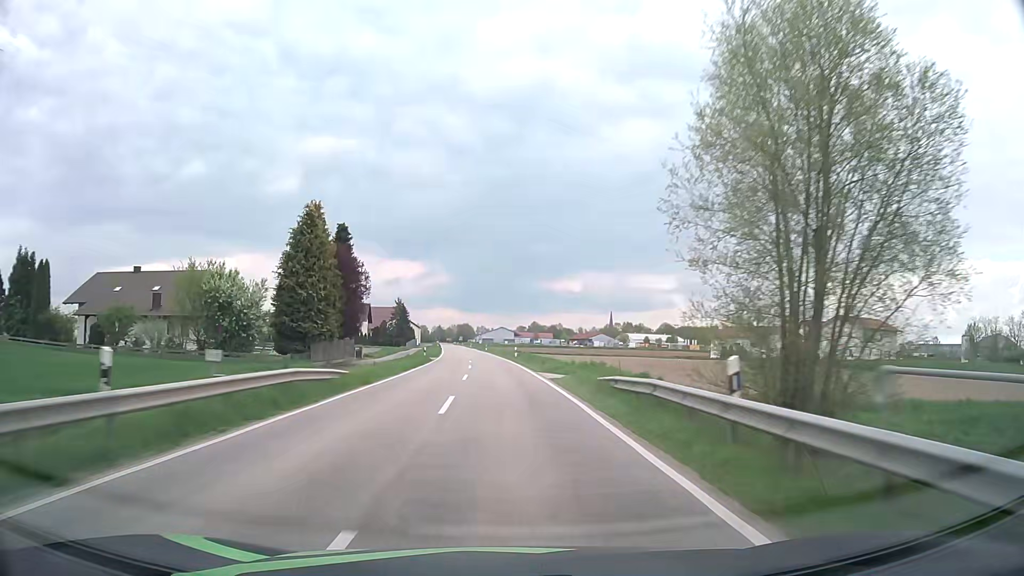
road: tertiary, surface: asphalt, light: Day
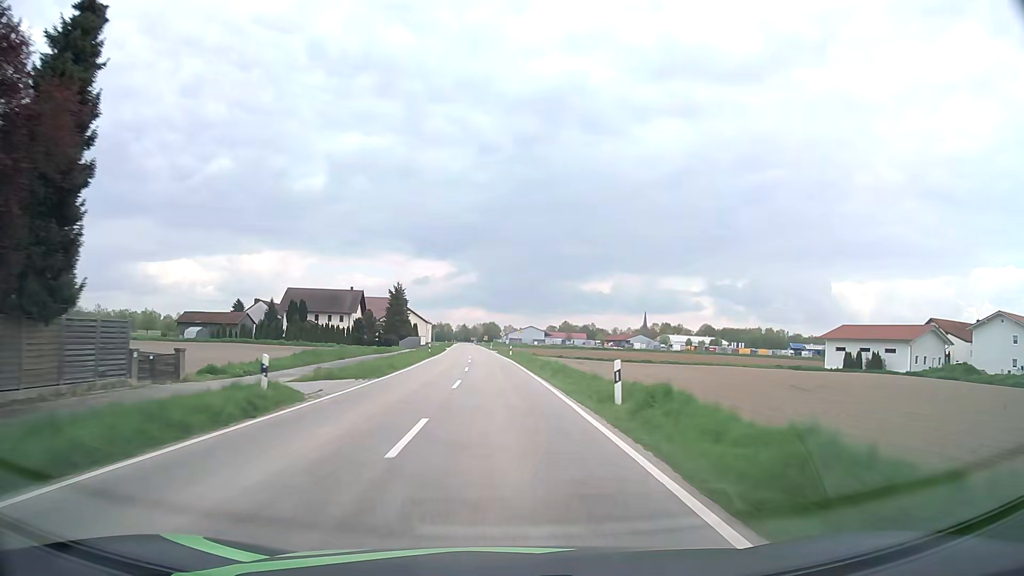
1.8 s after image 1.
(-0.8, +41.3) m; -2°
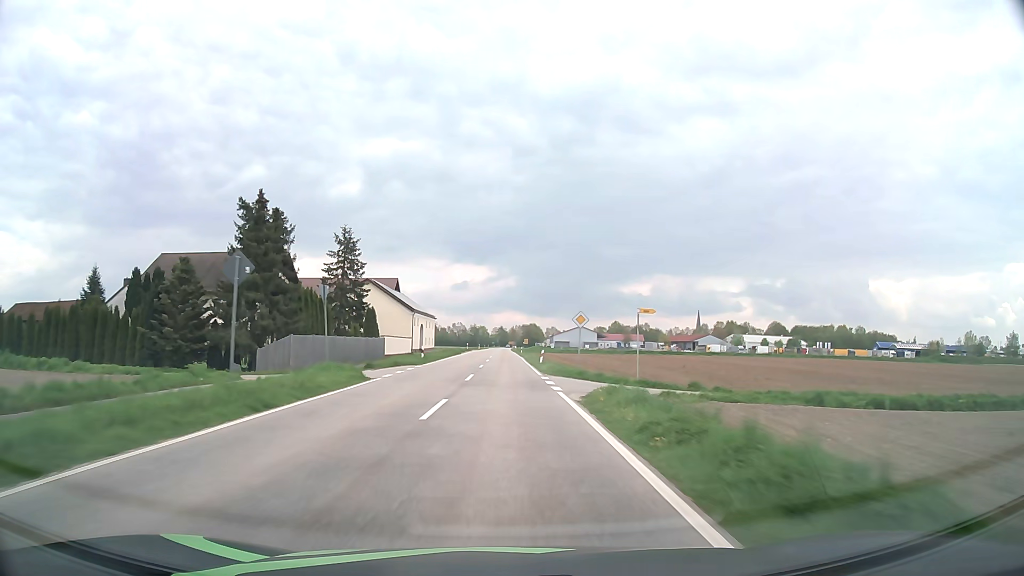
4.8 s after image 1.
(-2.1, +69.1) m; -3°
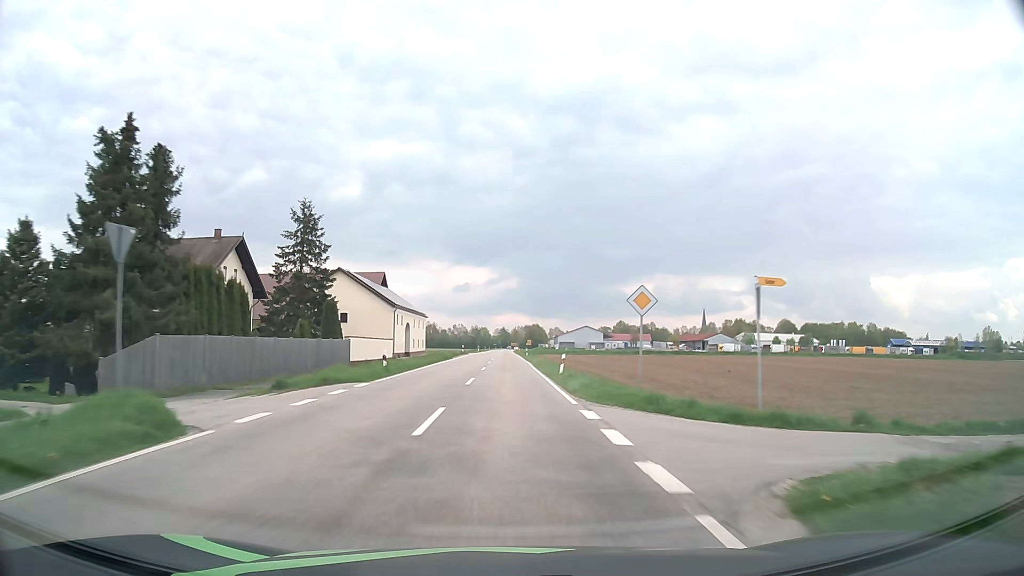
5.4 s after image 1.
(-0.1, +13.9) m; 0°
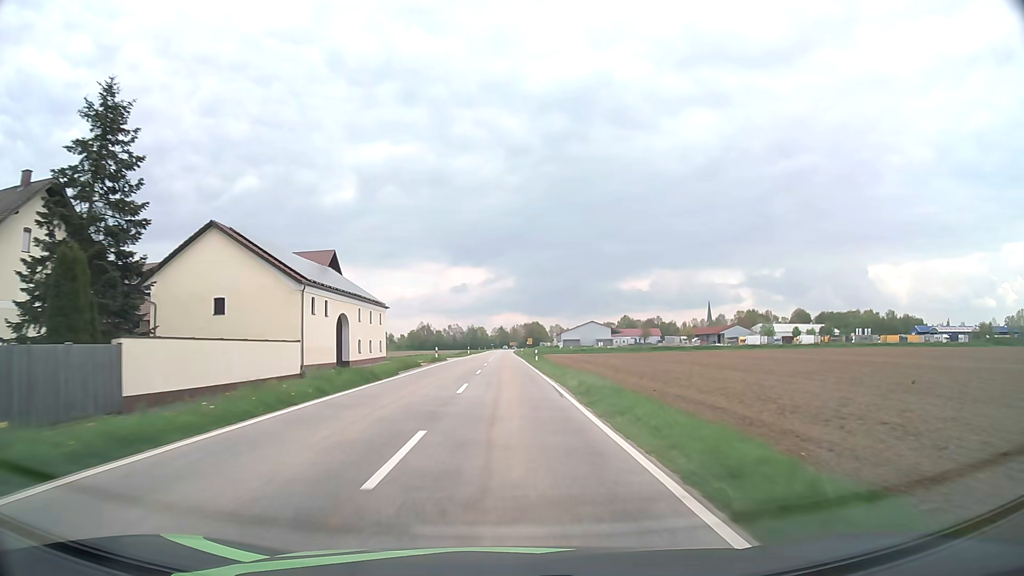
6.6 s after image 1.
(0.0, +27.8) m; 0°
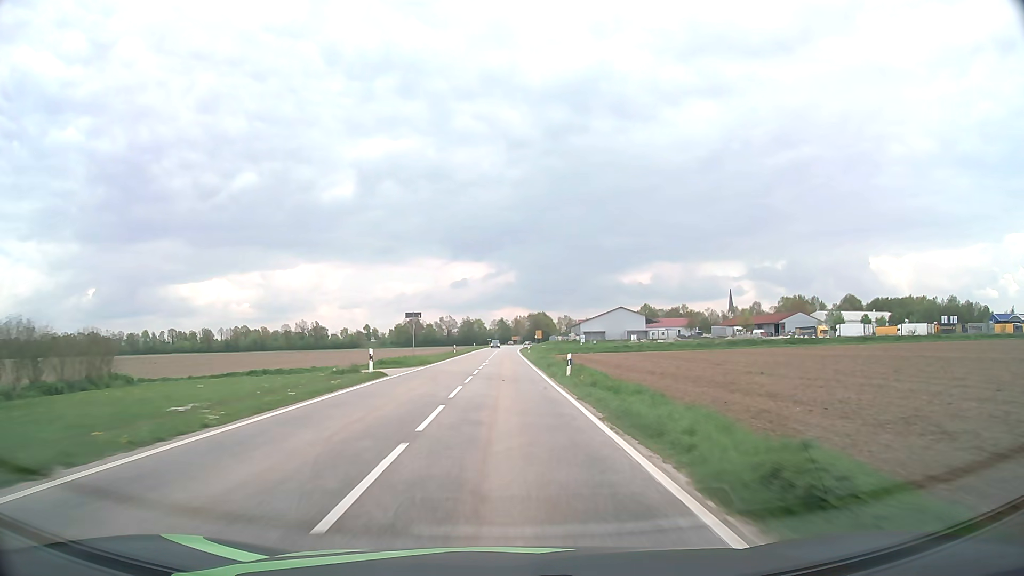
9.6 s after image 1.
(-0.1, +68.4) m; 0°
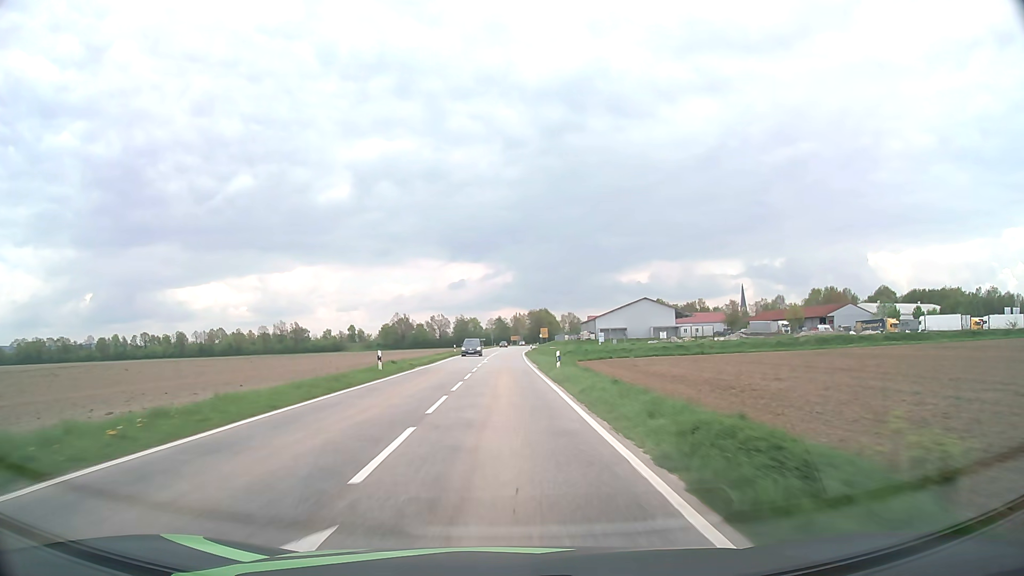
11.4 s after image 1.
(-0.2, +40.1) m; 0°
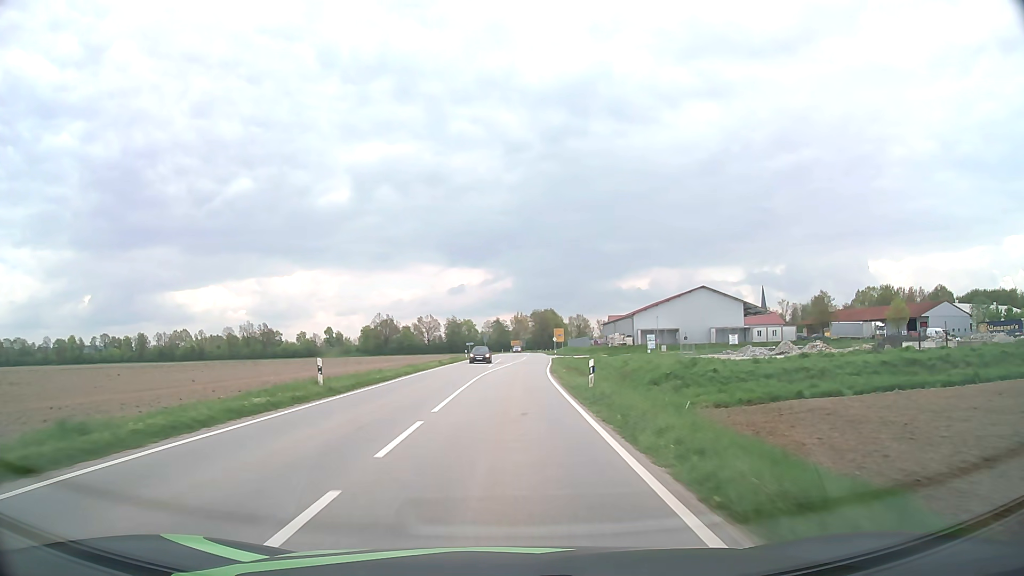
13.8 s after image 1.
(0.0, +52.3) m; 0°
(0, +10) (0, +20) (0, +30) (+1, +40) (+1, +50) (+2, +60) (+3, +70) (+3, +80) (+4, +90) (+4, +100) m
